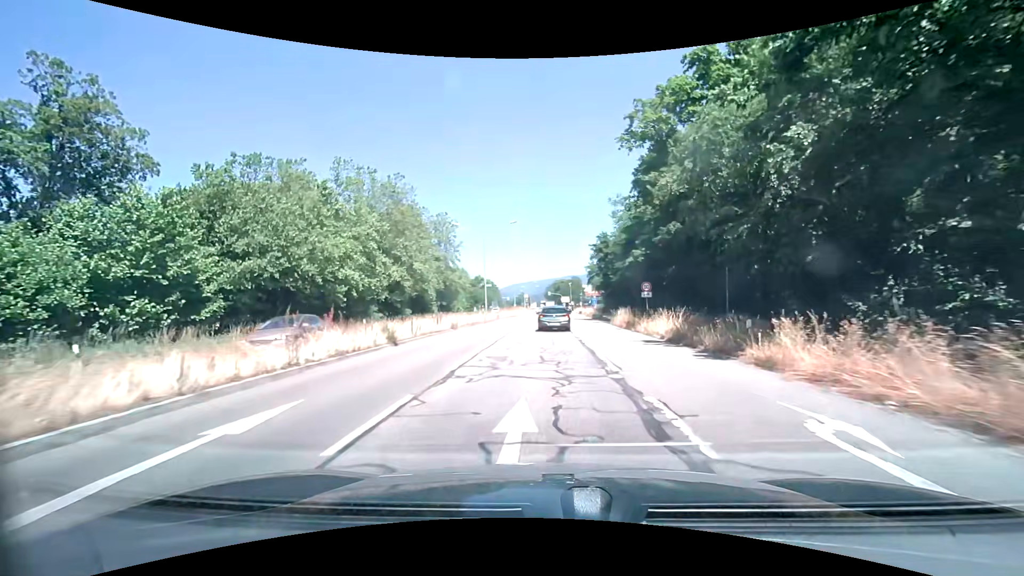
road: primary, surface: asphalt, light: Day
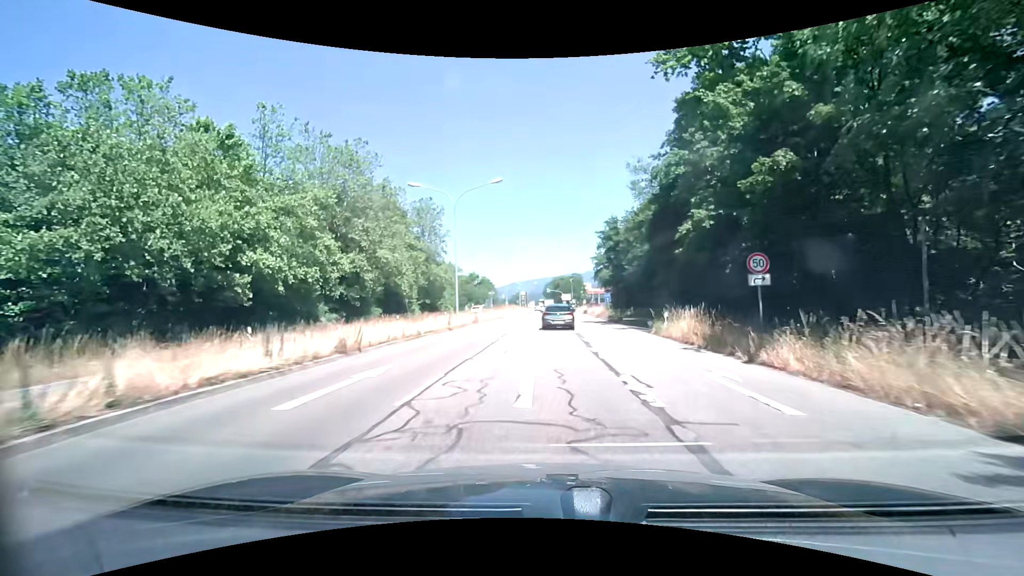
(-0.1, +15.8) m; 0°
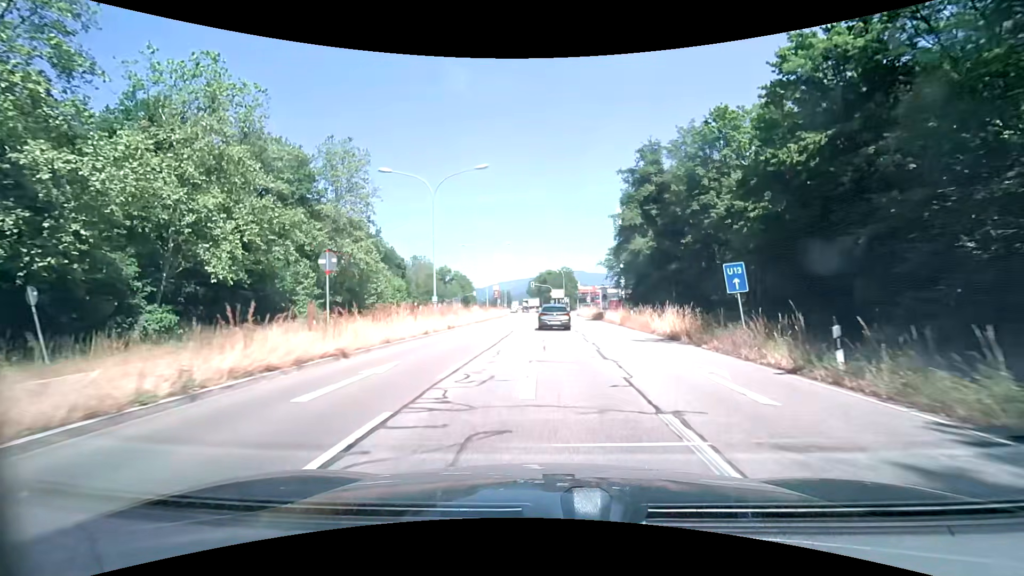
(+0.1, +39.3) m; +1°
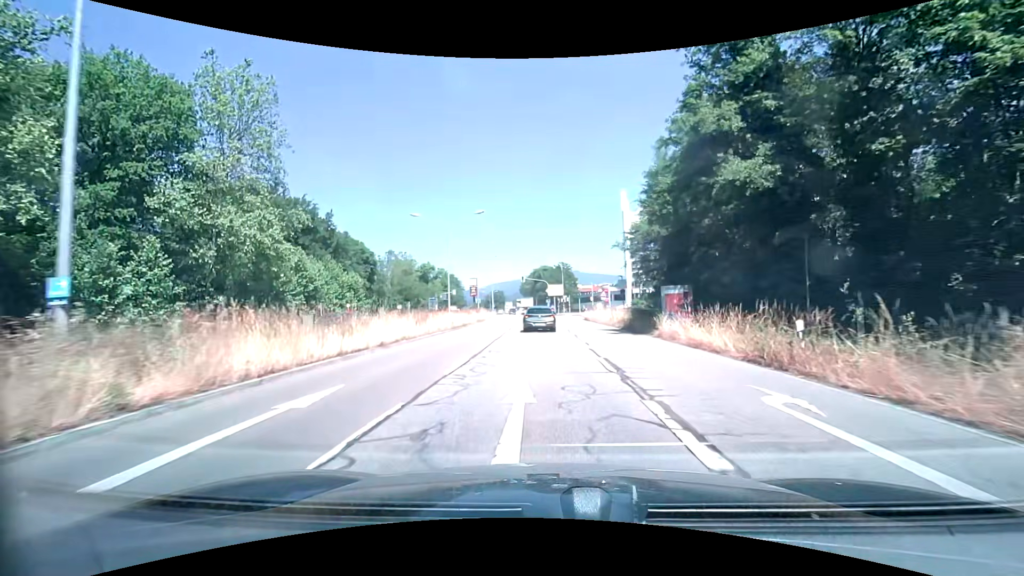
(+0.3, +23.2) m; +1°
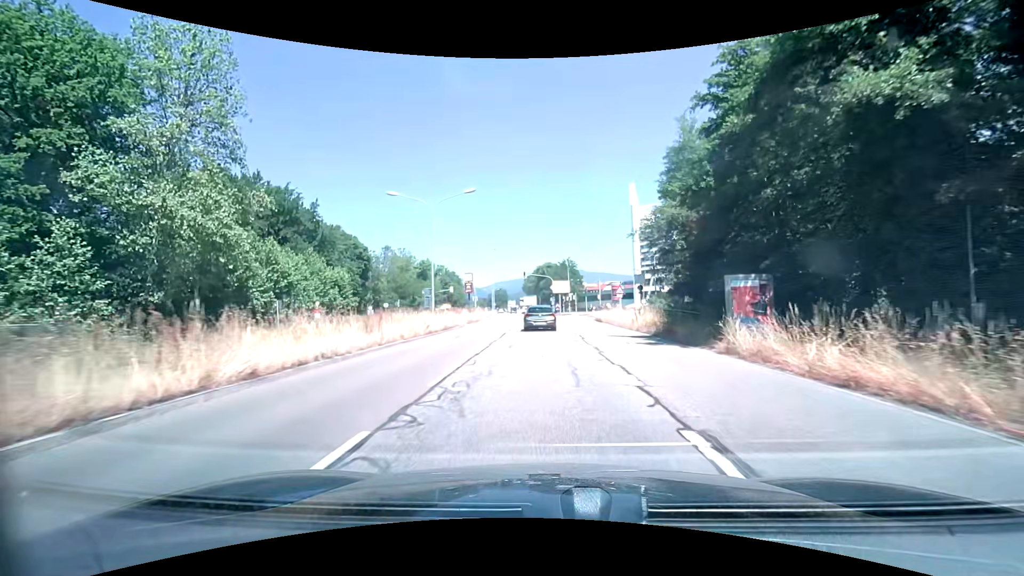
(0.0, +7.7) m; 0°
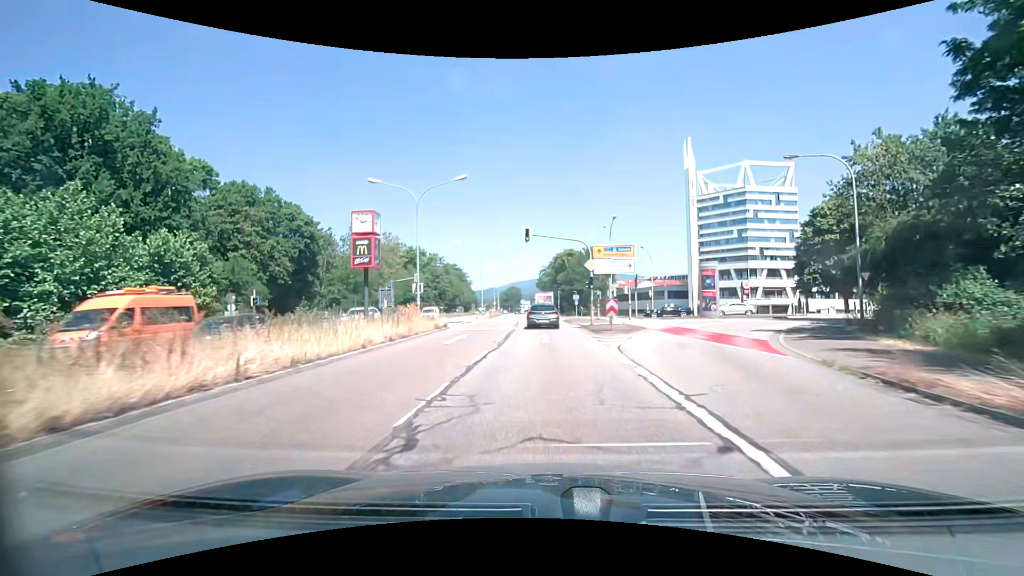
(-0.7, +38.8) m; -2°
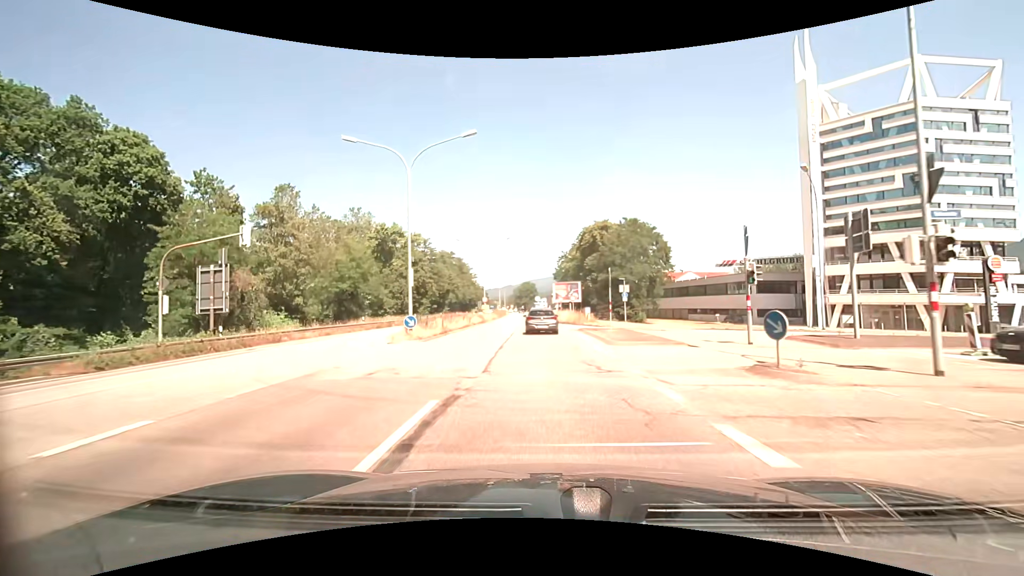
(-0.5, +39.4) m; -2°
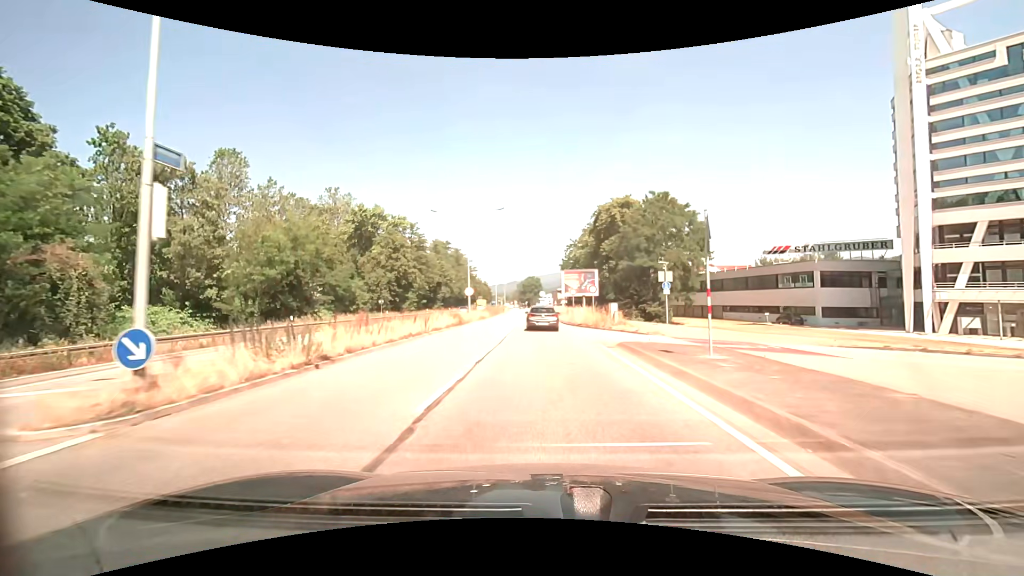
(0.0, +15.9) m; 0°
(0, +10) (0, +20) (0, +30) (-1, +40) (-1, +50) (-1, +60) (-1, +70) (-2, +80) (-2, +90) (-3, +100) m
